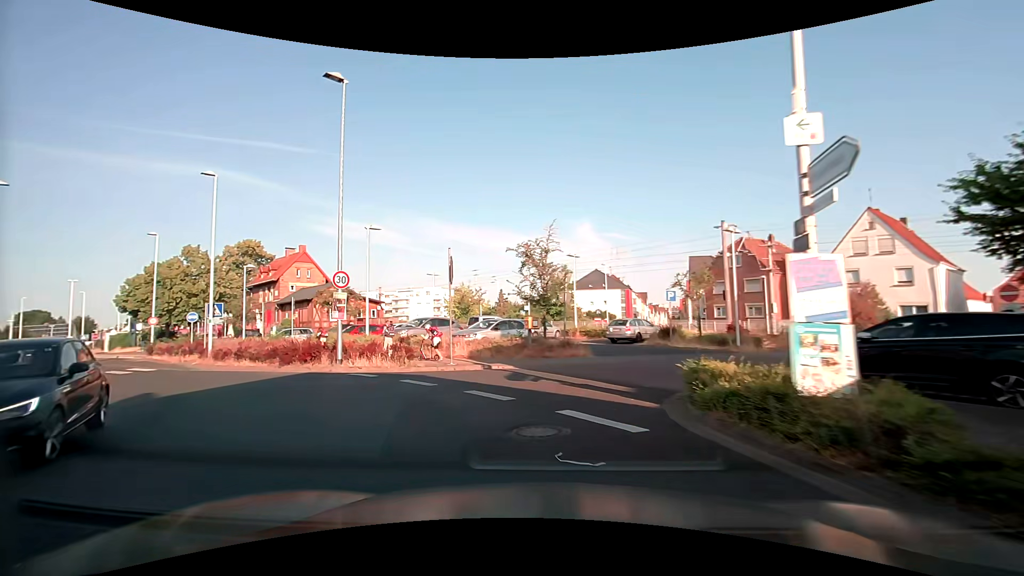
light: Day
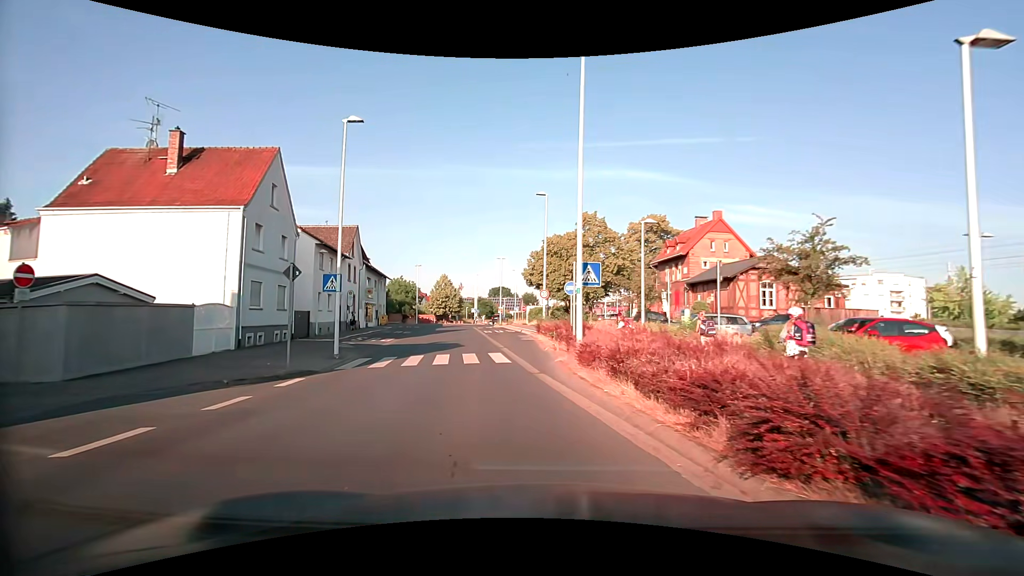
(-5.9, +13.5) m; -43°
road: tertiary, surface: asphalt
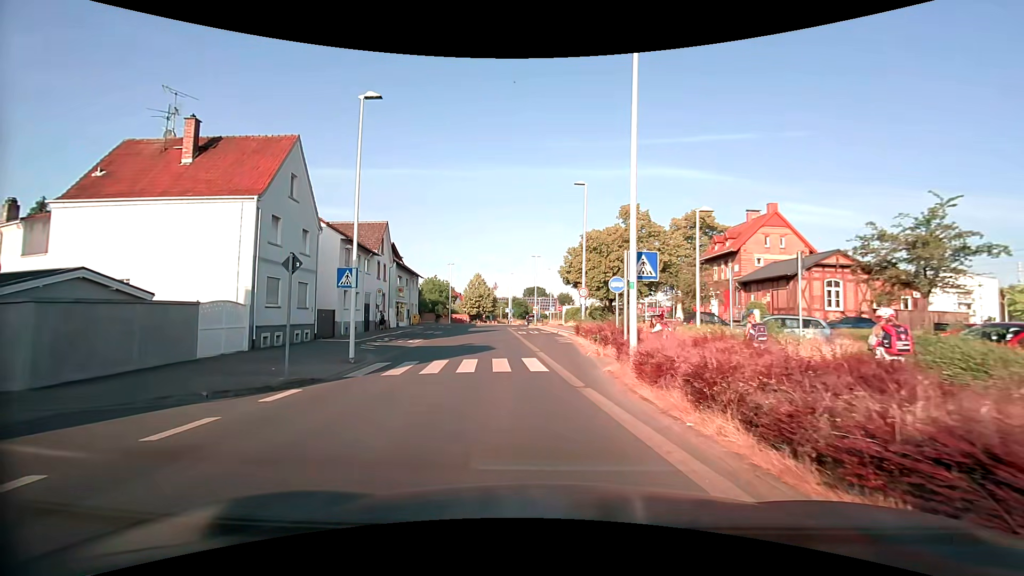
(-0.1, +2.4) m; -4°
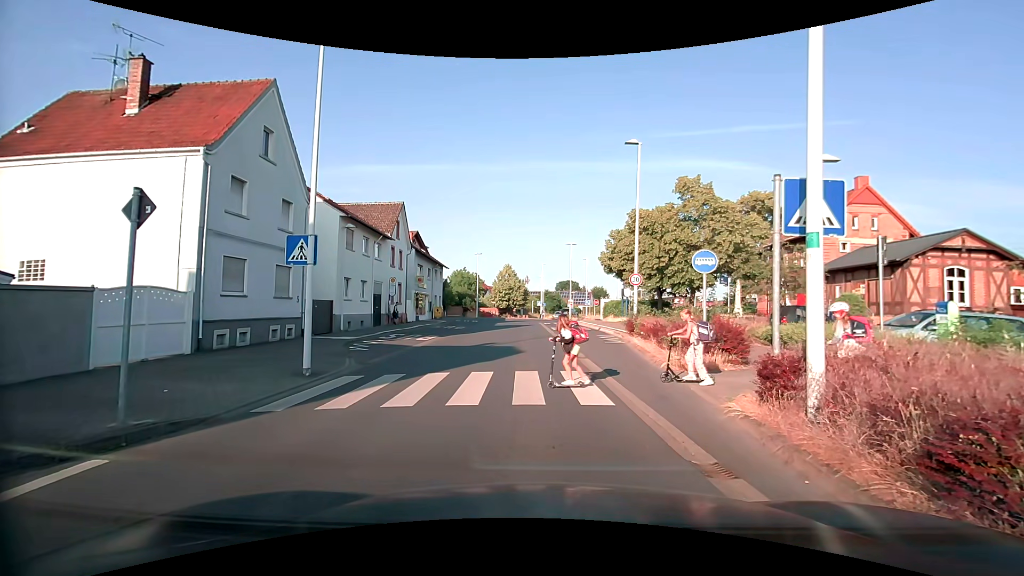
(-0.3, +5.7) m; -4°
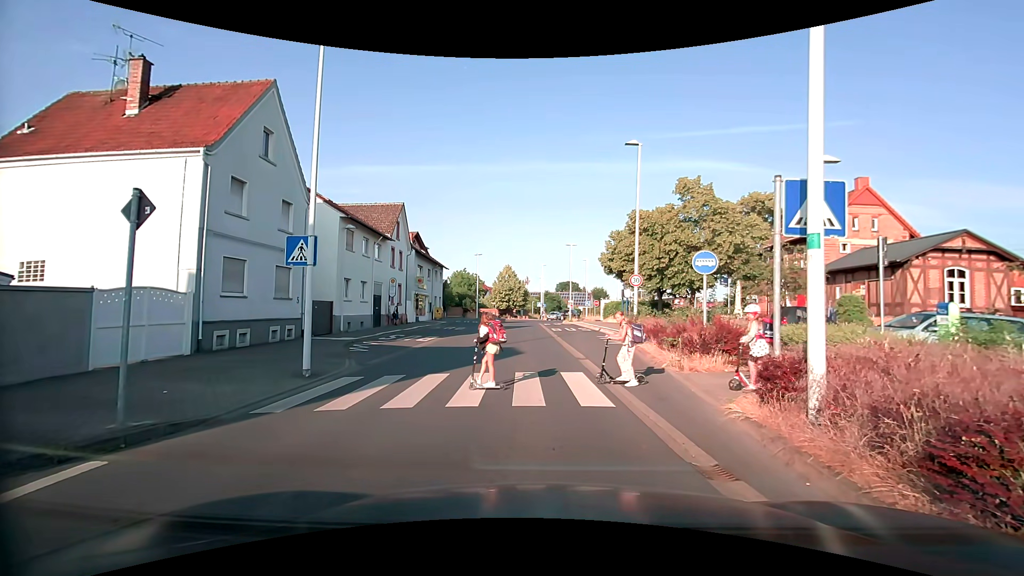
(0.0, +0.1) m; 0°
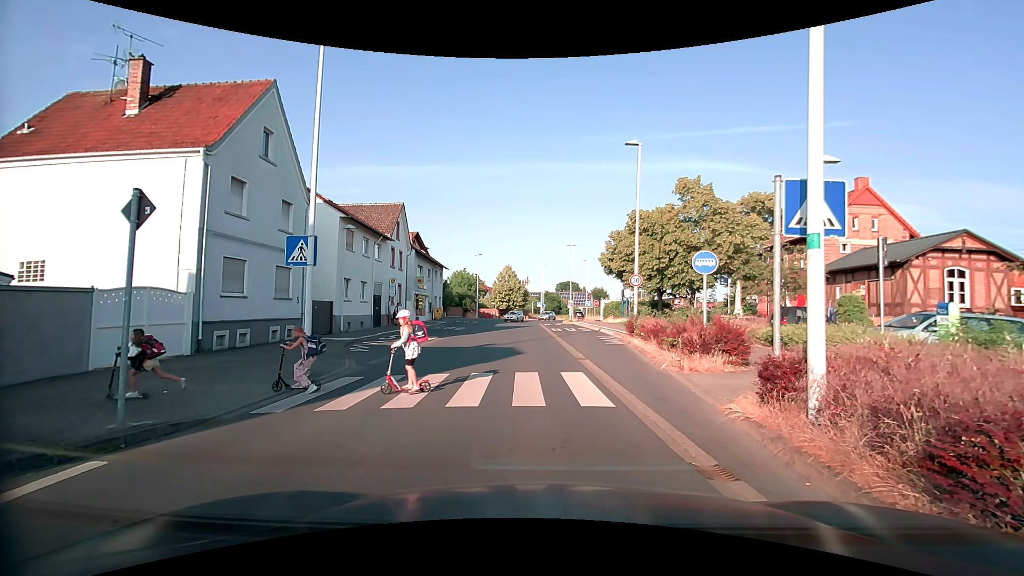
(0.0, +0.1) m; 0°
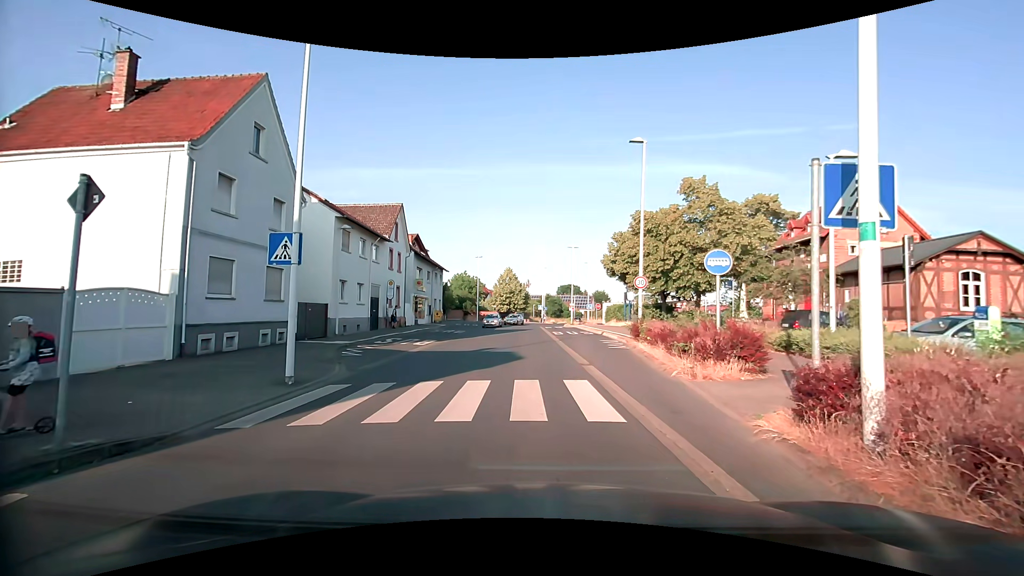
(0.0, +0.9) m; -1°
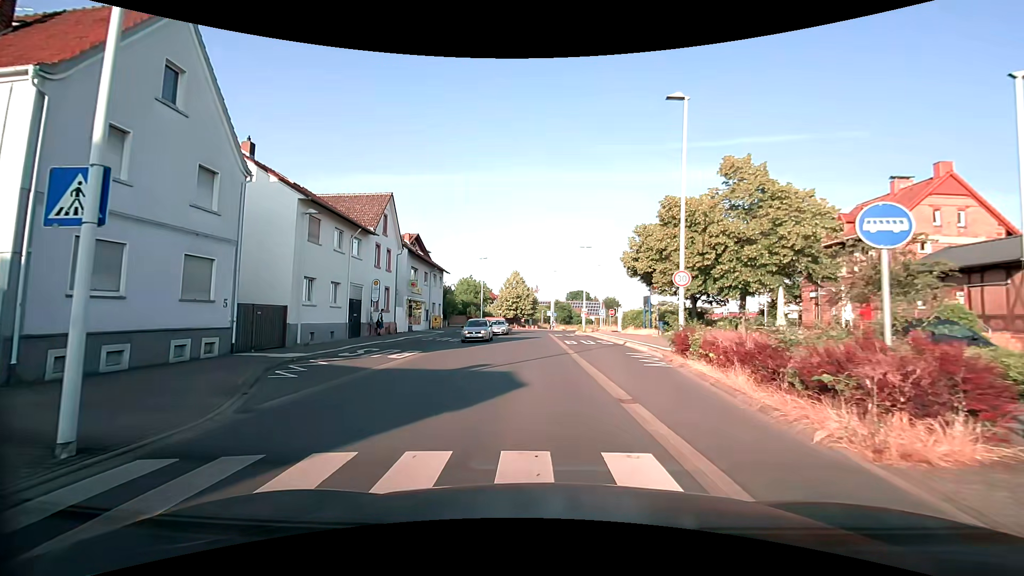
(+0.1, +5.8) m; -1°
(0, +10) (0, +20) (0, +30) (-1, +40) (-1, +50) (+1, +60) (+4, +69) (+8, +79) (+9, +89) (+10, +98) m
